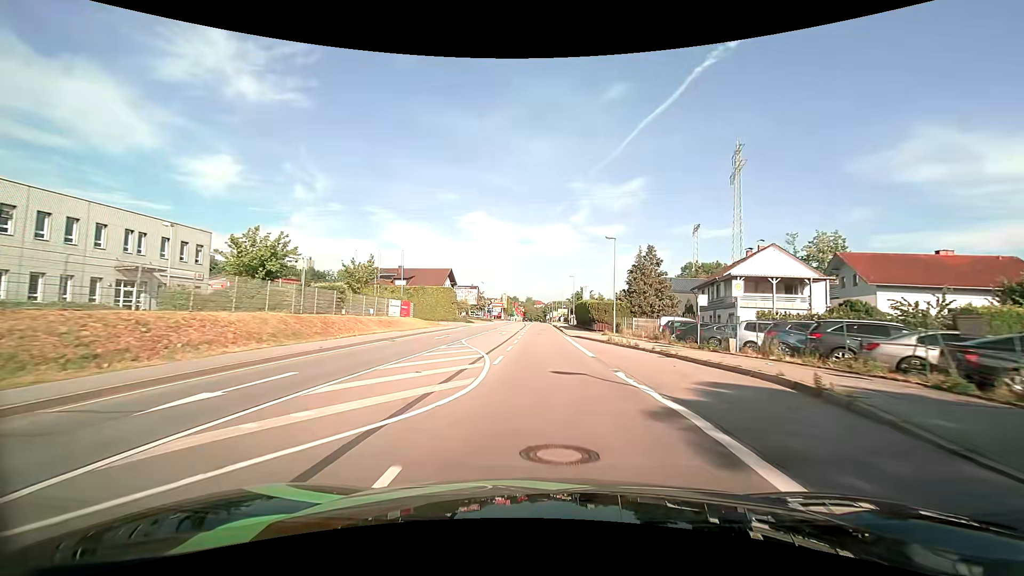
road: primary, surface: asphalt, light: Day
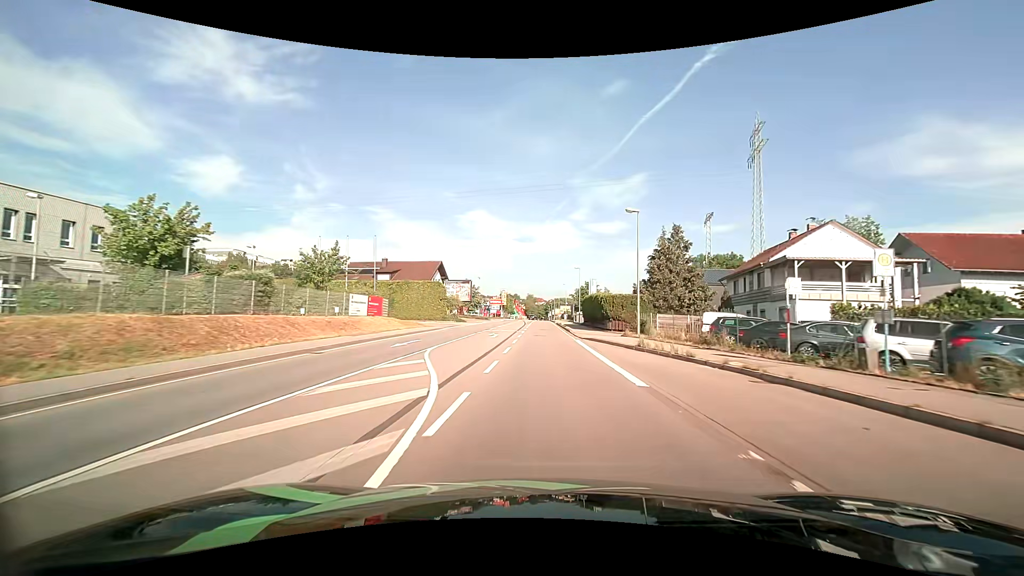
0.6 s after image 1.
(0.0, +8.9) m; 0°
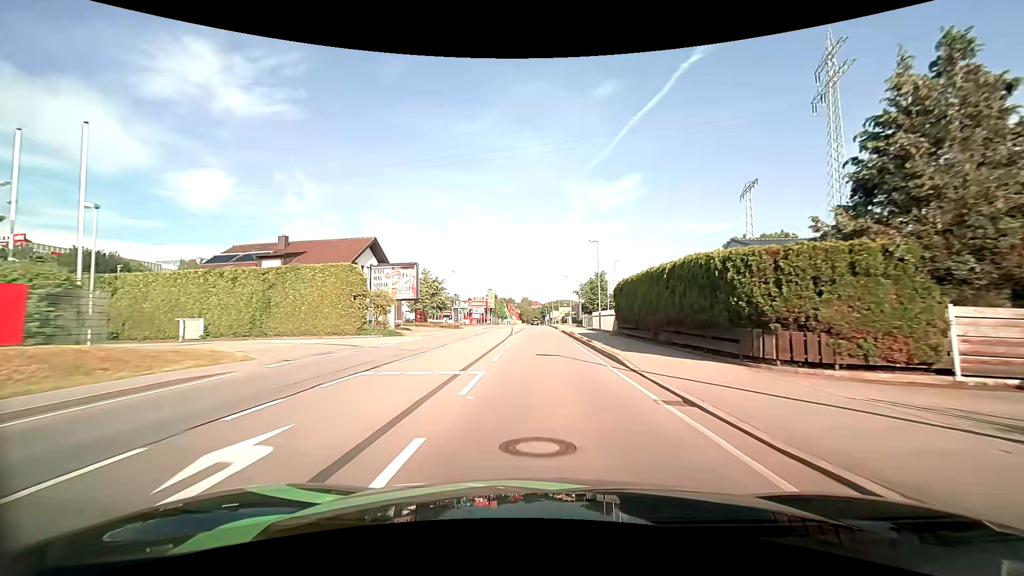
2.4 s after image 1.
(+0.1, +27.2) m; +1°
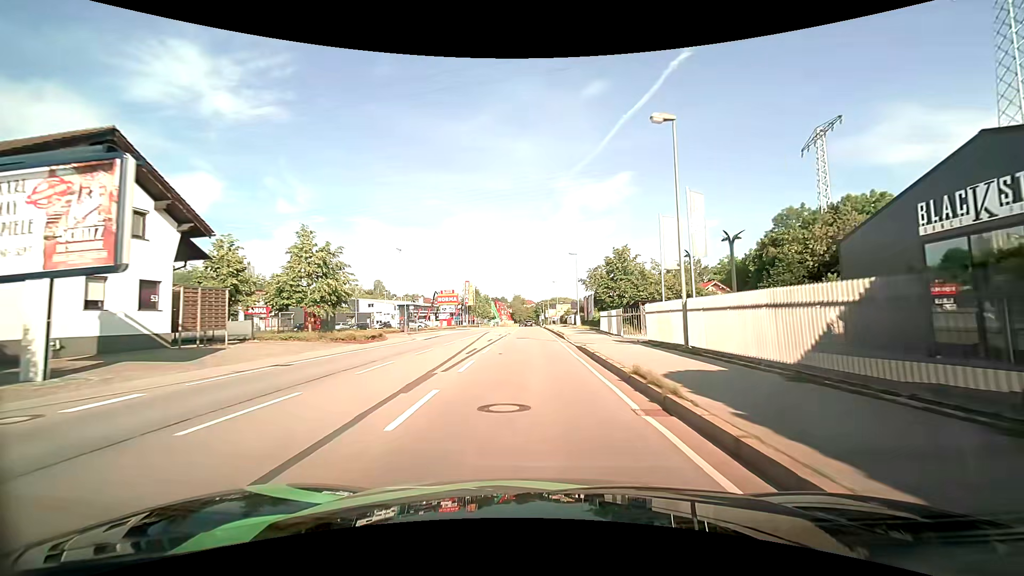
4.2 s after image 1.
(+0.2, +27.0) m; 0°
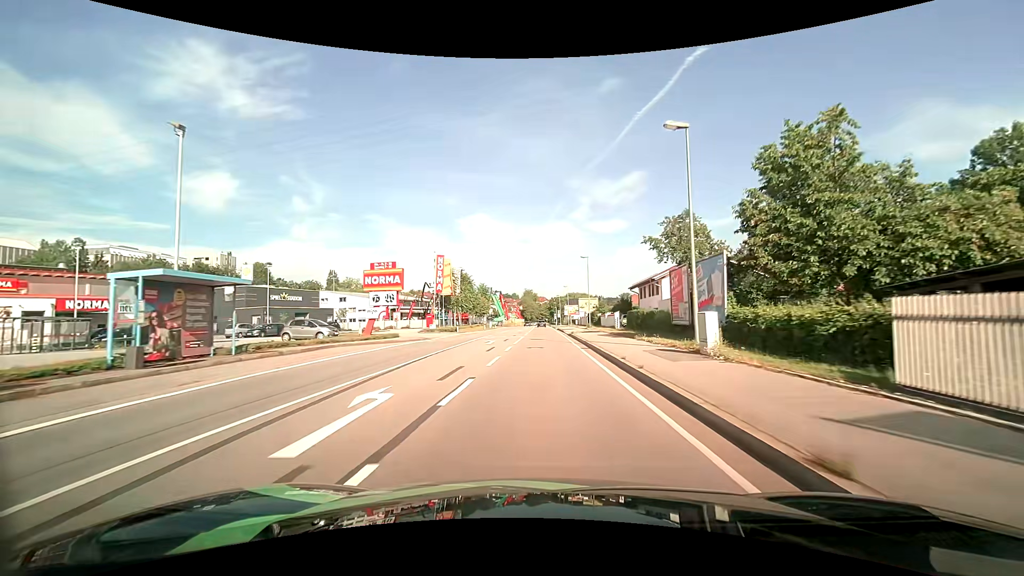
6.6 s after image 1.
(-0.6, +34.4) m; -1°
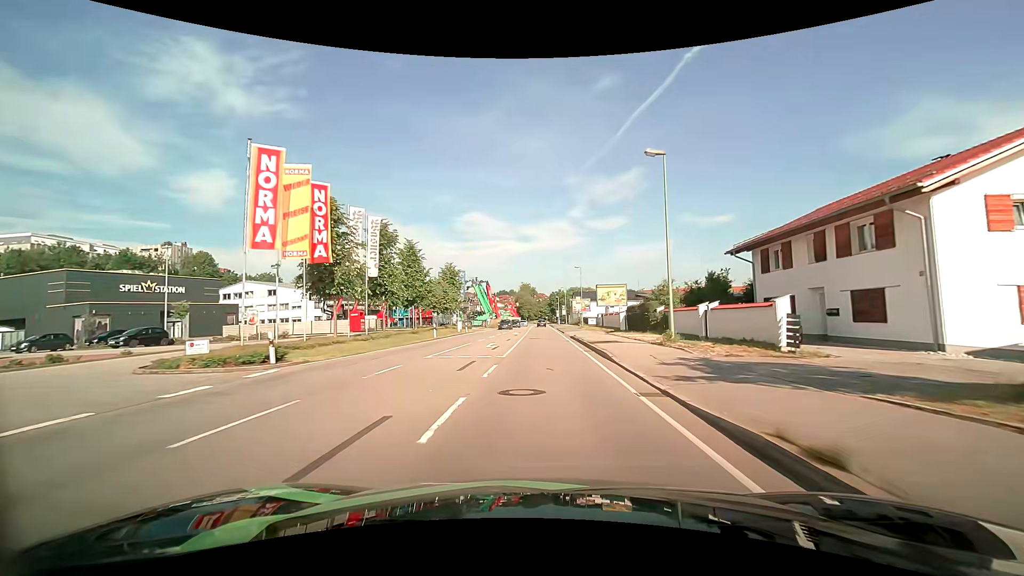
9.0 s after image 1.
(0.0, +33.8) m; 0°
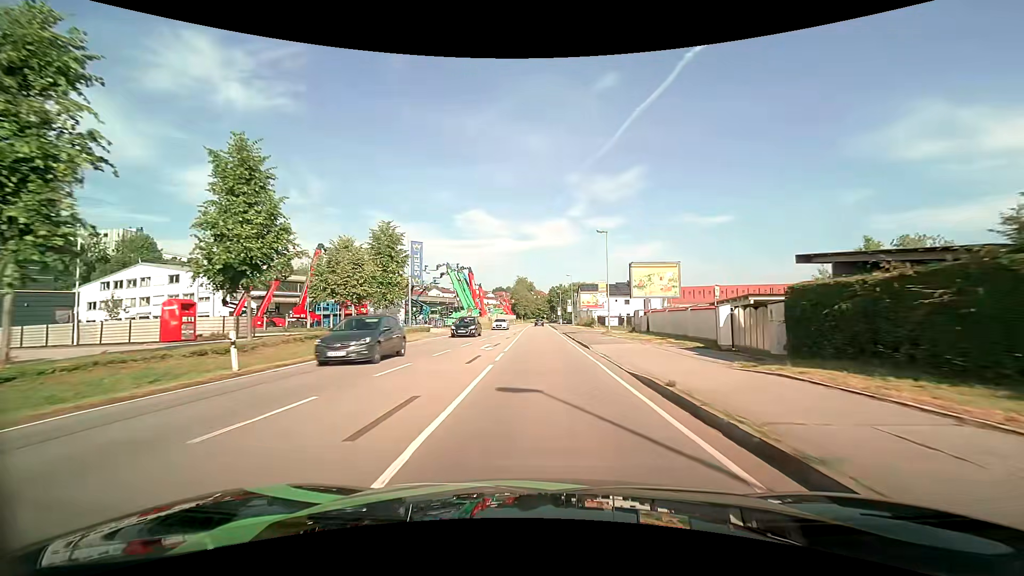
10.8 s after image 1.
(0.0, +25.5) m; 0°
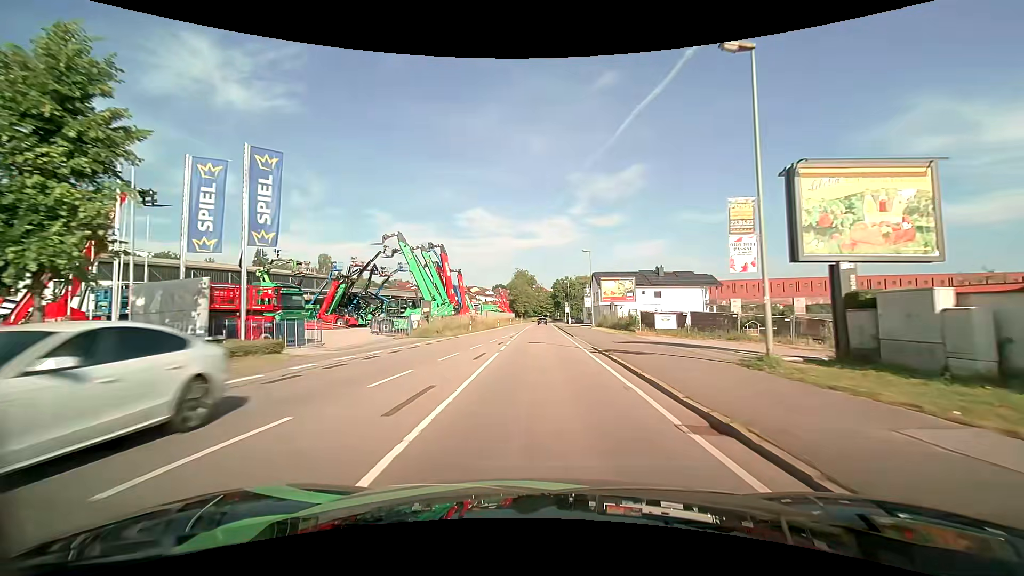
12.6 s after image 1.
(0.0, +25.7) m; 0°
(0, +10) (0, +20) (0, +30) (0, +40) (0, +50) (0, +60) (0, +70) (0, +80) (0, +90) (0, +100) m
